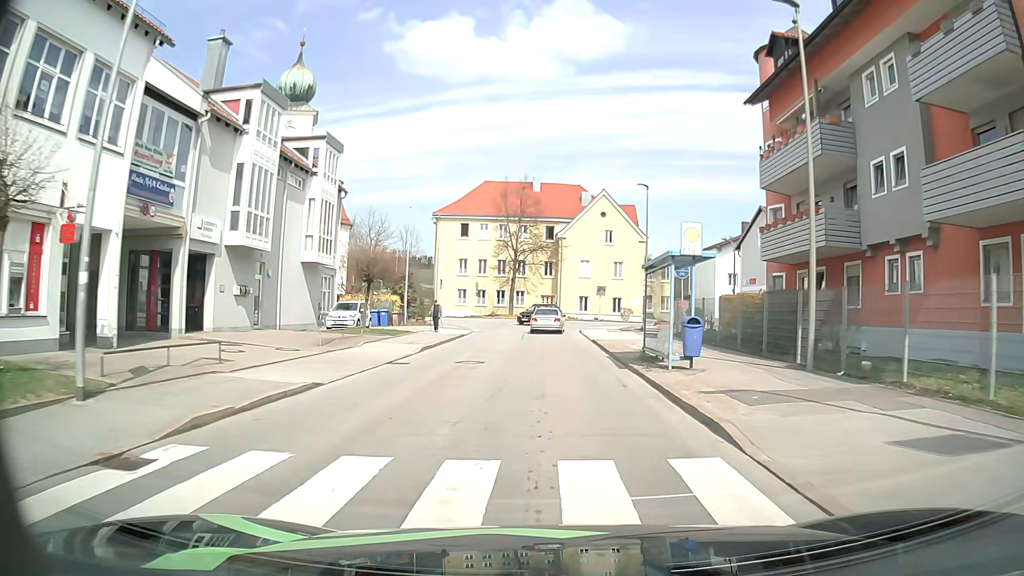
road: unclassified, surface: asphalt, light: Day
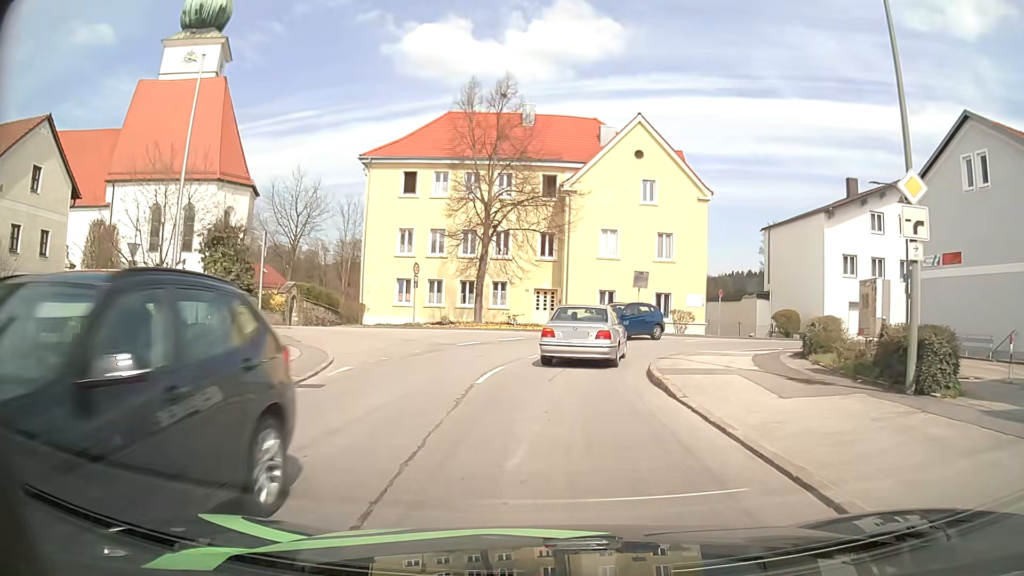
(-0.1, +27.7) m; 0°
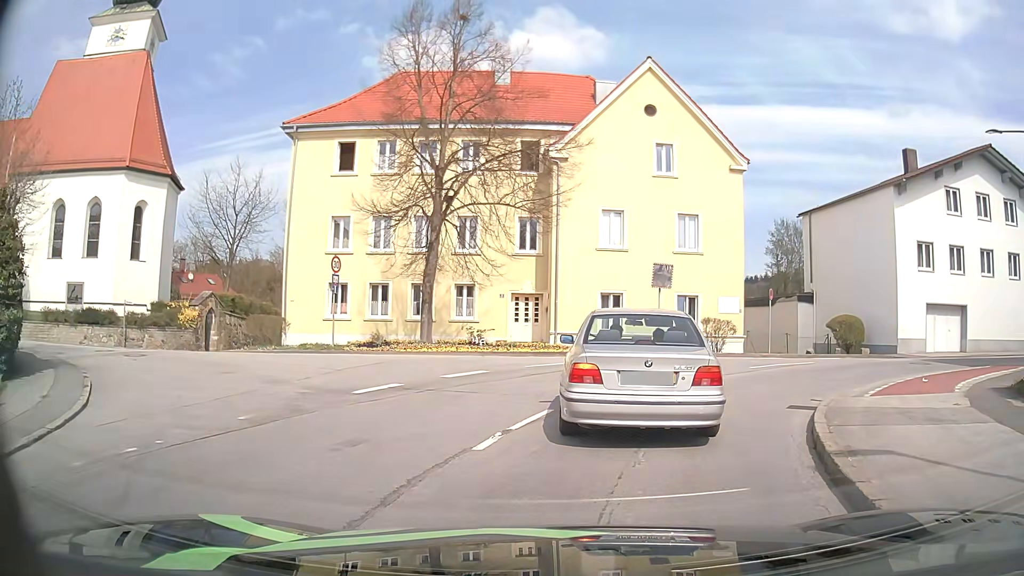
(0.0, +10.5) m; +3°
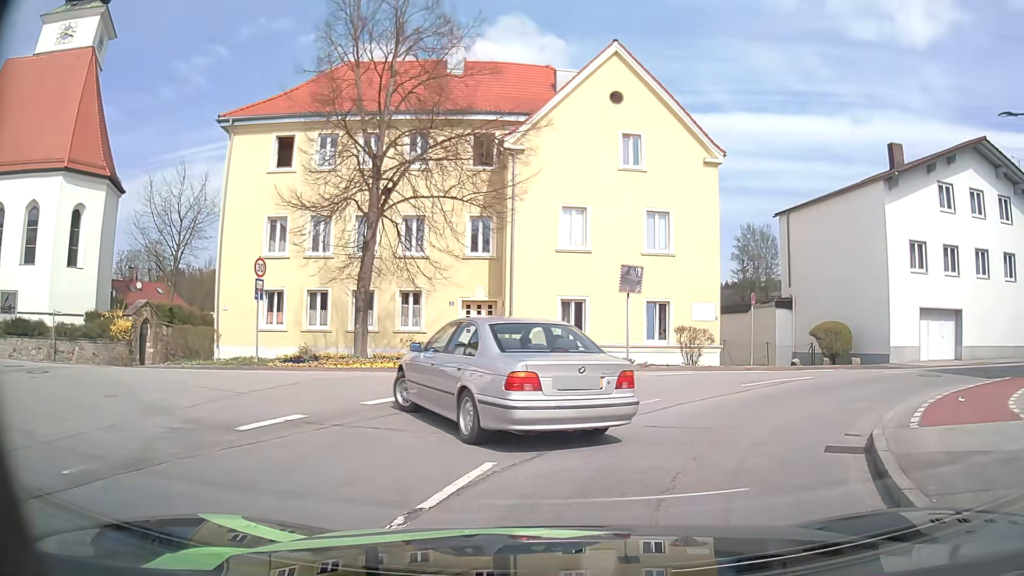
(0.0, +3.1) m; +2°
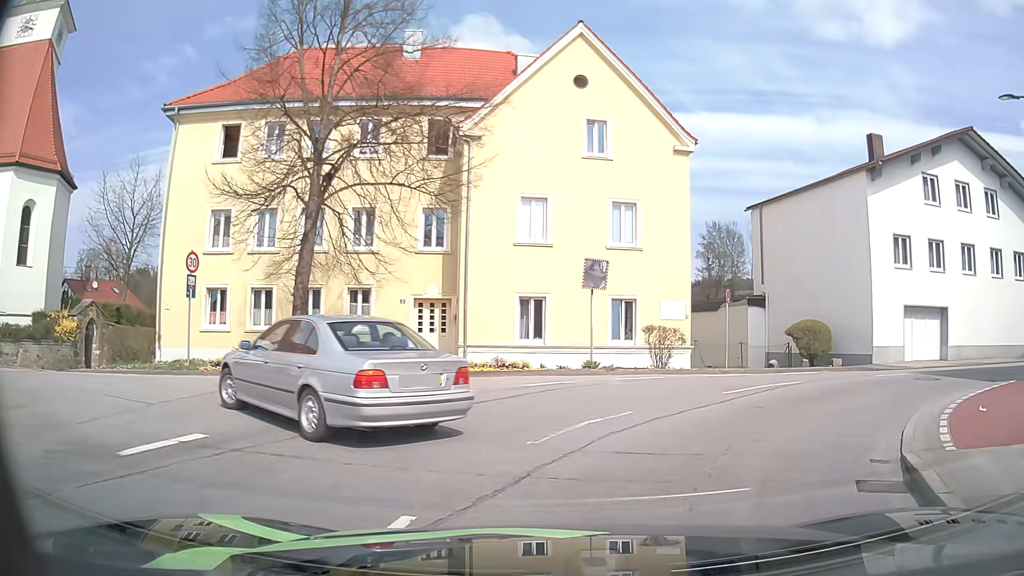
(0.0, +2.0) m; +2°
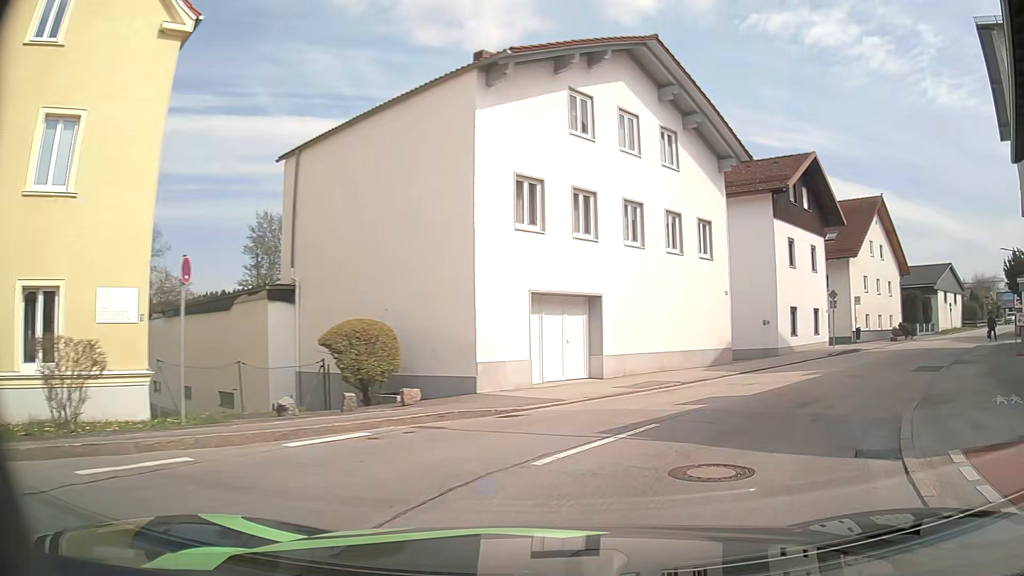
(+3.8, +11.5) m; +38°
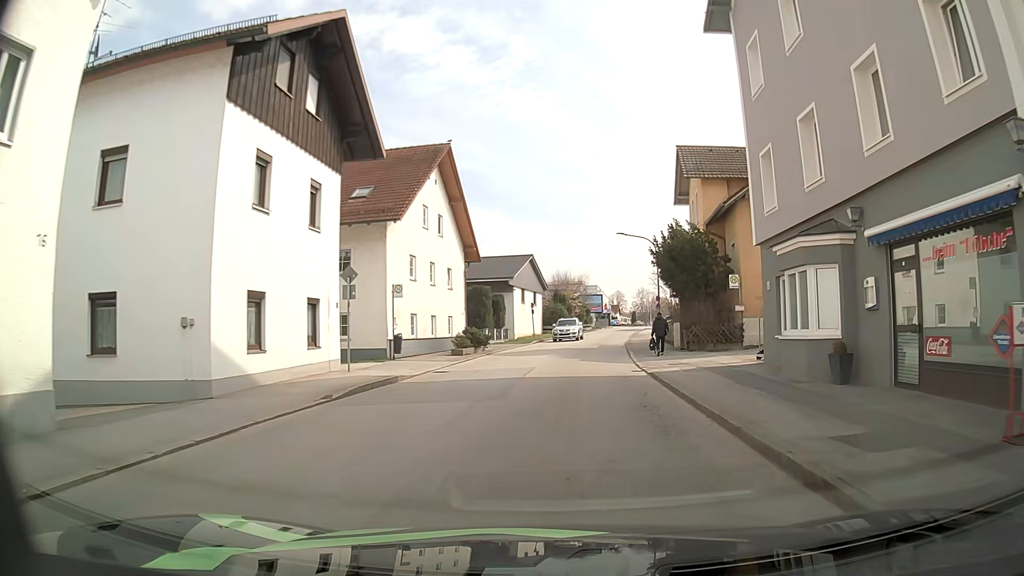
(+6.6, +15.6) m; +38°
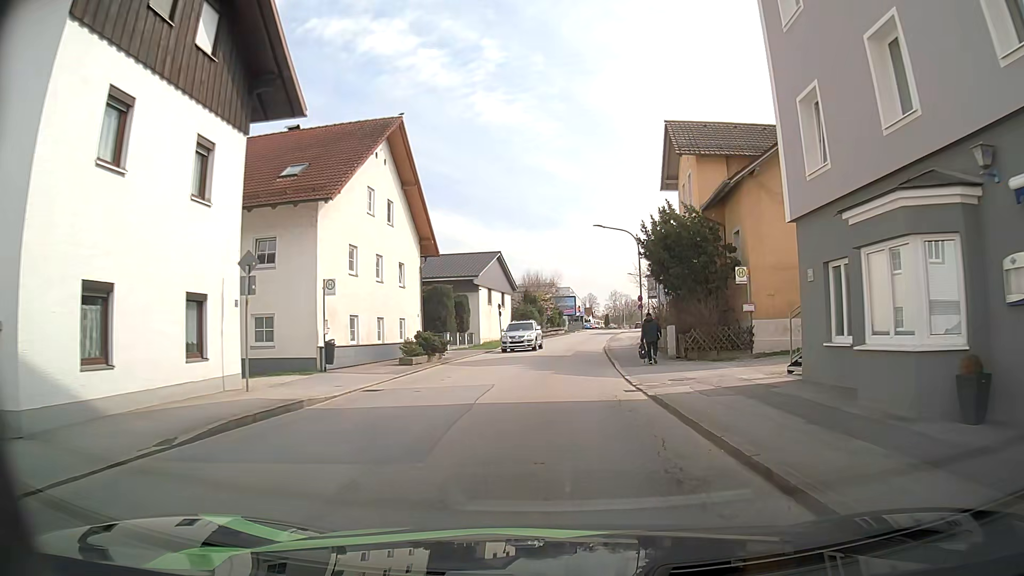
(+0.1, +5.2) m; +3°
(0, +10) (0, +20) (+1, +30) (+2, +40) (+3, +50) (+4, +60) (+5, +70) (+7, +80) (+9, +89) (+11, +99) m
